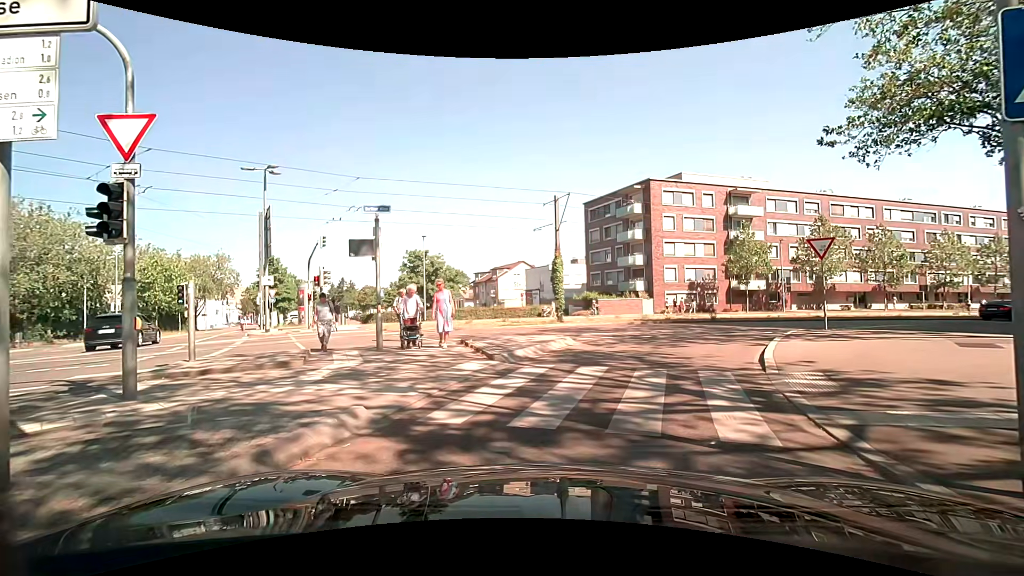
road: secondary_link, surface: asphalt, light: Day
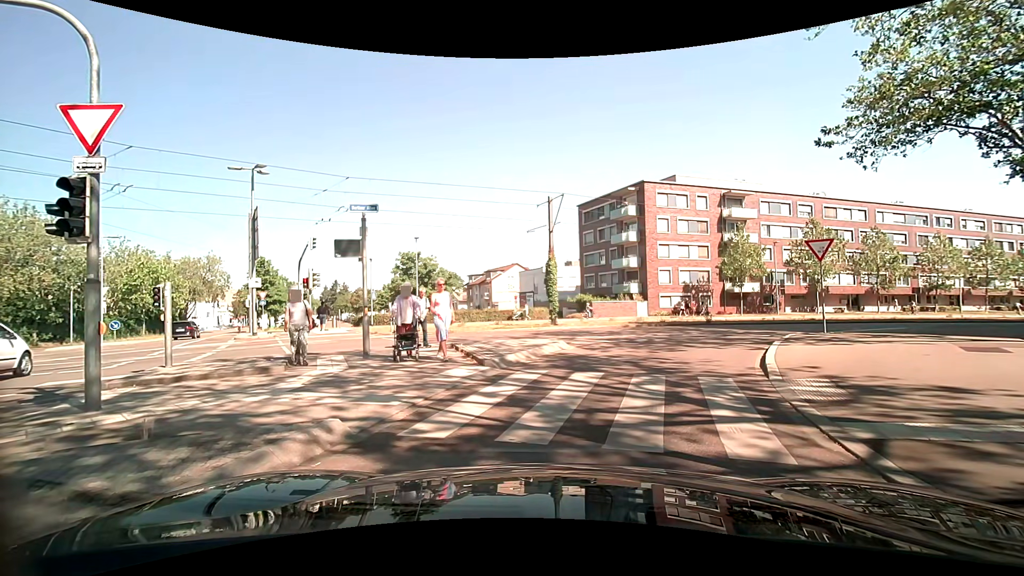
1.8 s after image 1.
(0.0, +0.5) m; 0°
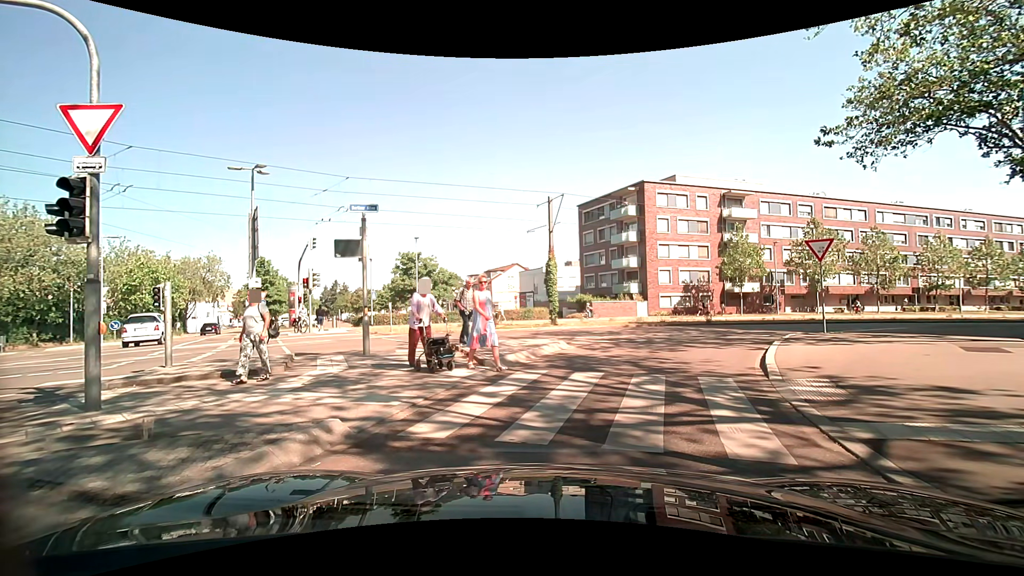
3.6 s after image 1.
(0.0, 0.0) m; 0°
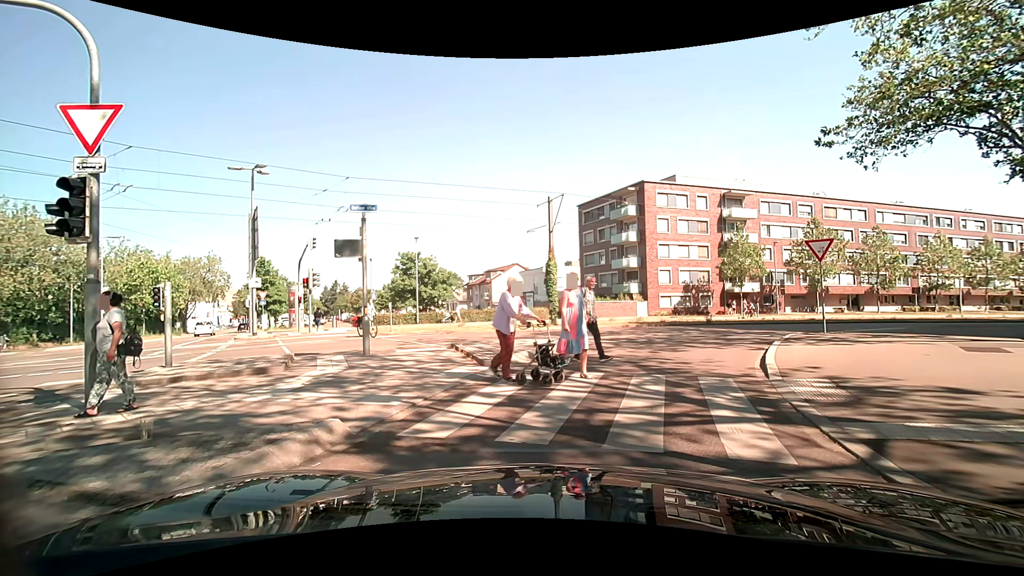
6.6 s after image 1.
(0.0, 0.0) m; 0°
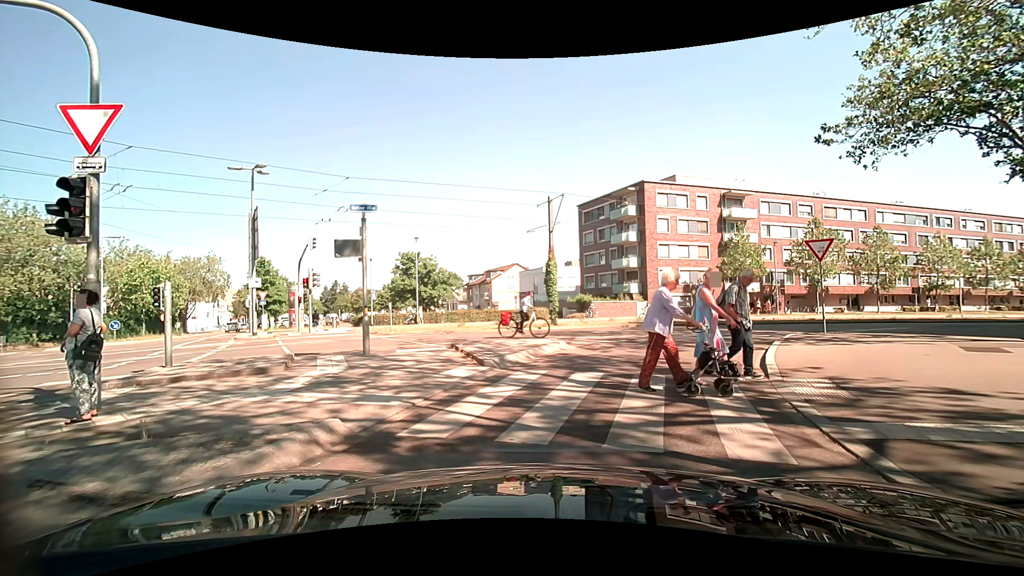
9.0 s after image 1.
(0.0, 0.0) m; 0°
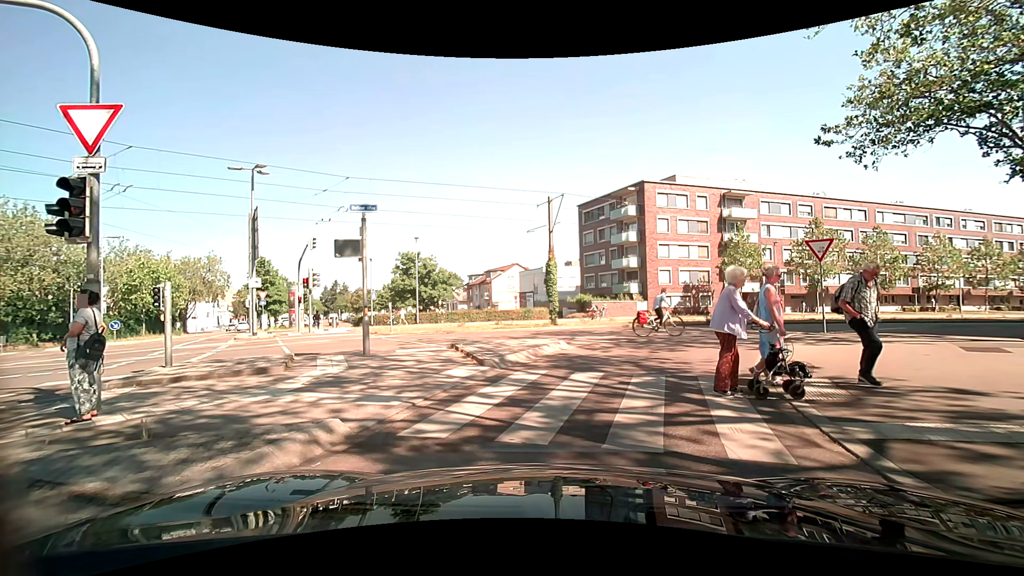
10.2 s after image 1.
(0.0, 0.0) m; 0°
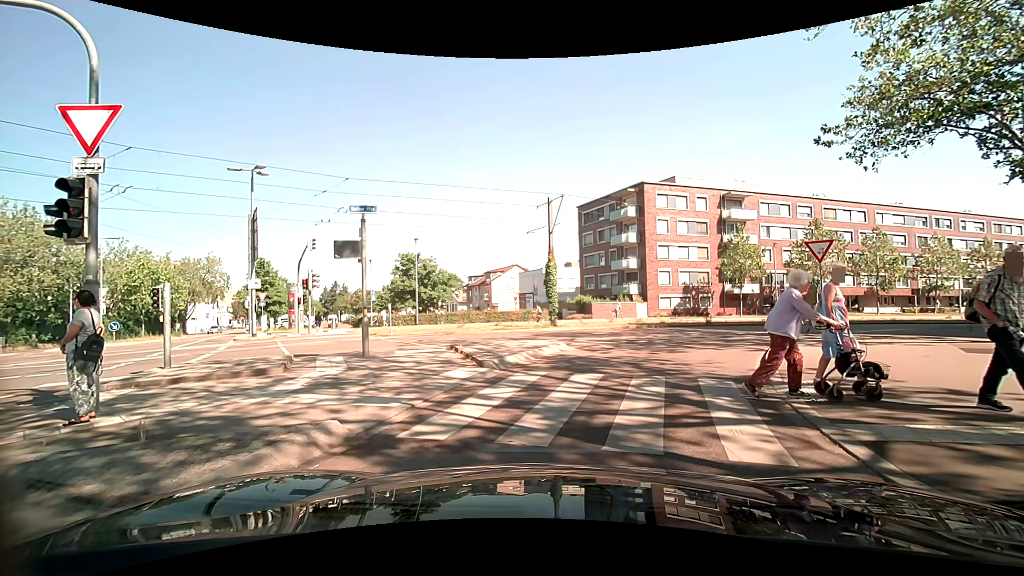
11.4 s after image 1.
(0.0, 0.0) m; 0°
